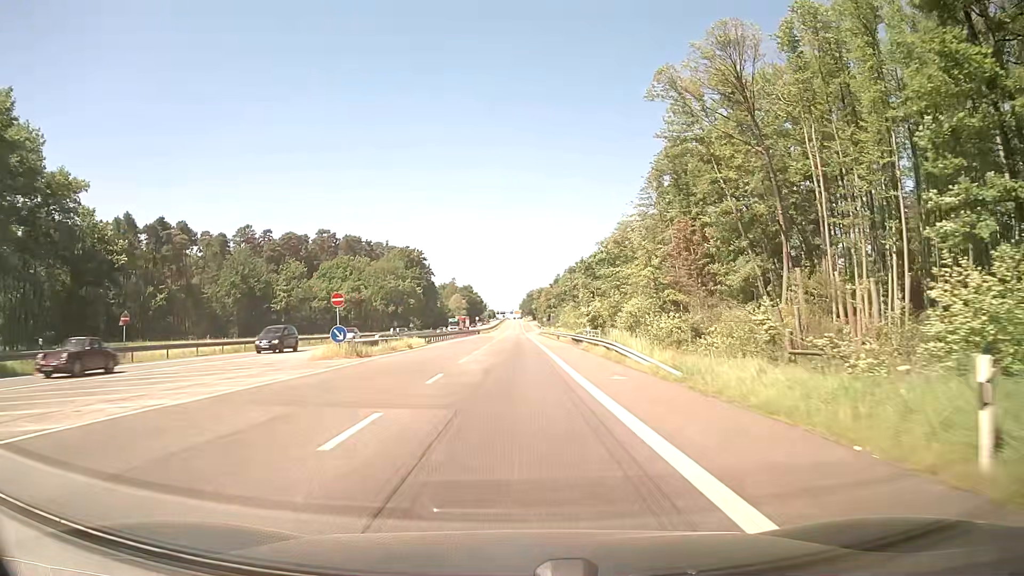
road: secondary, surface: asphalt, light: Day
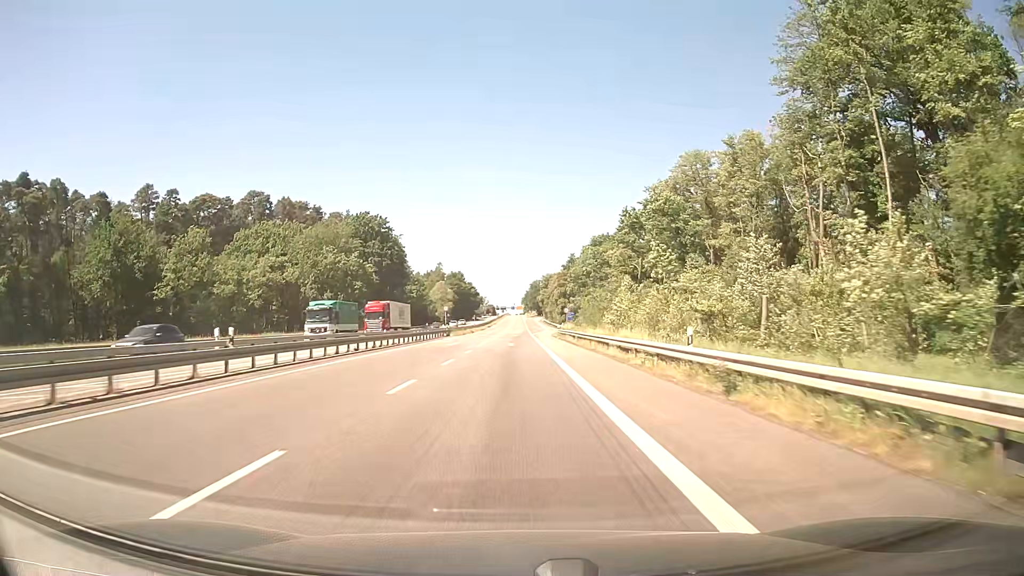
(0.0, +57.1) m; 0°
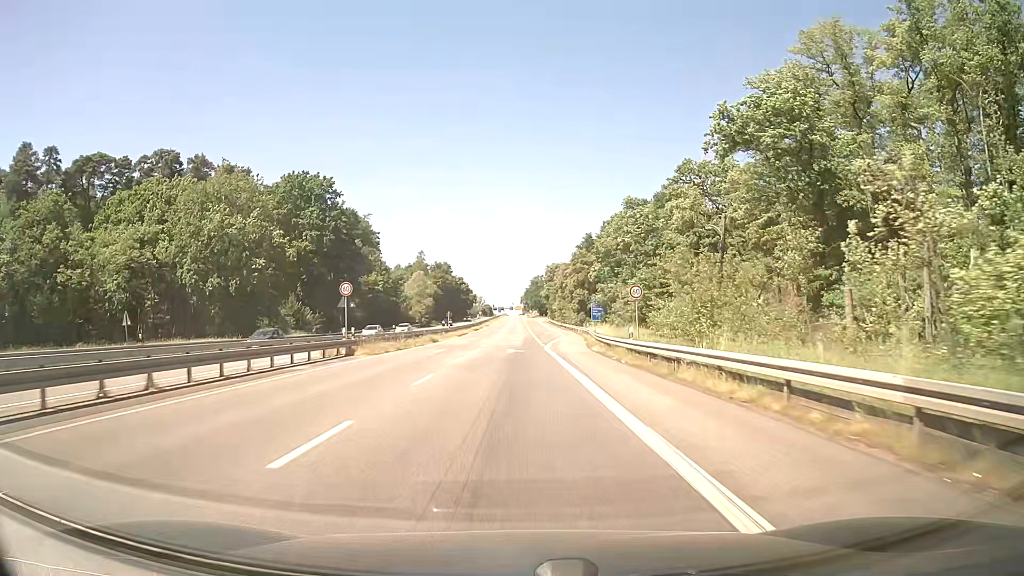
(-0.1, +42.2) m; 0°
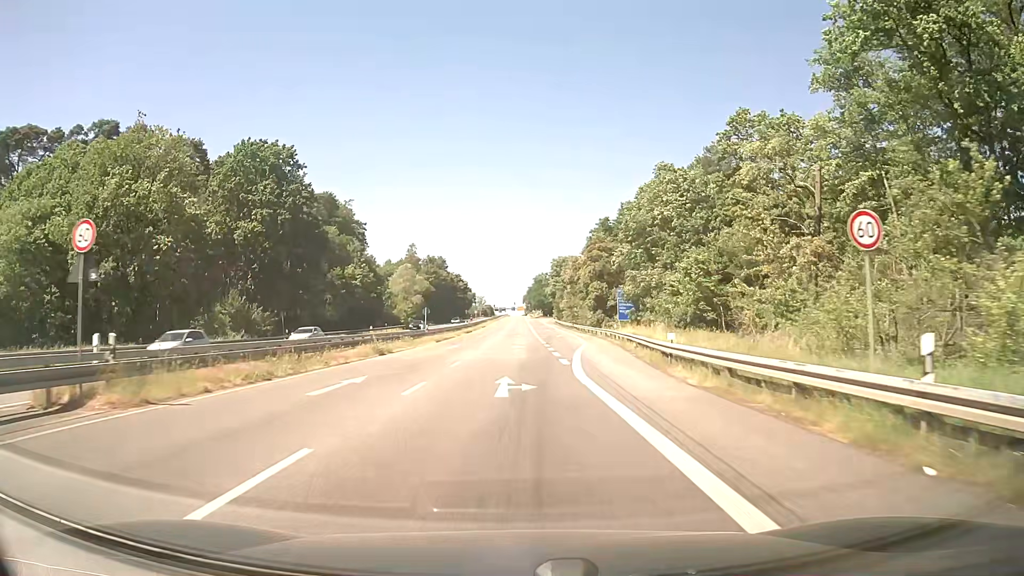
(0.0, +20.0) m; 0°
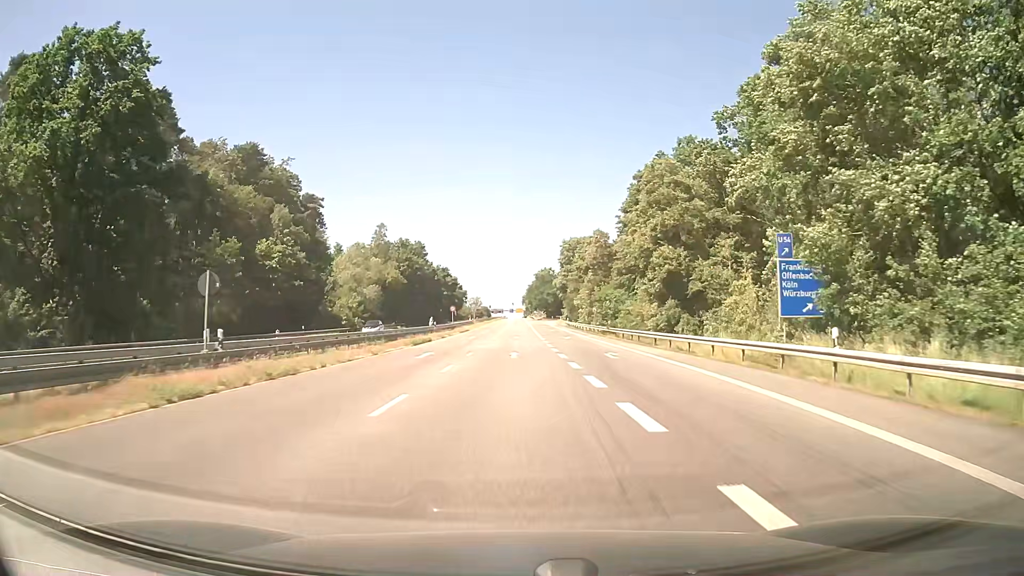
(-0.1, +39.2) m; 0°
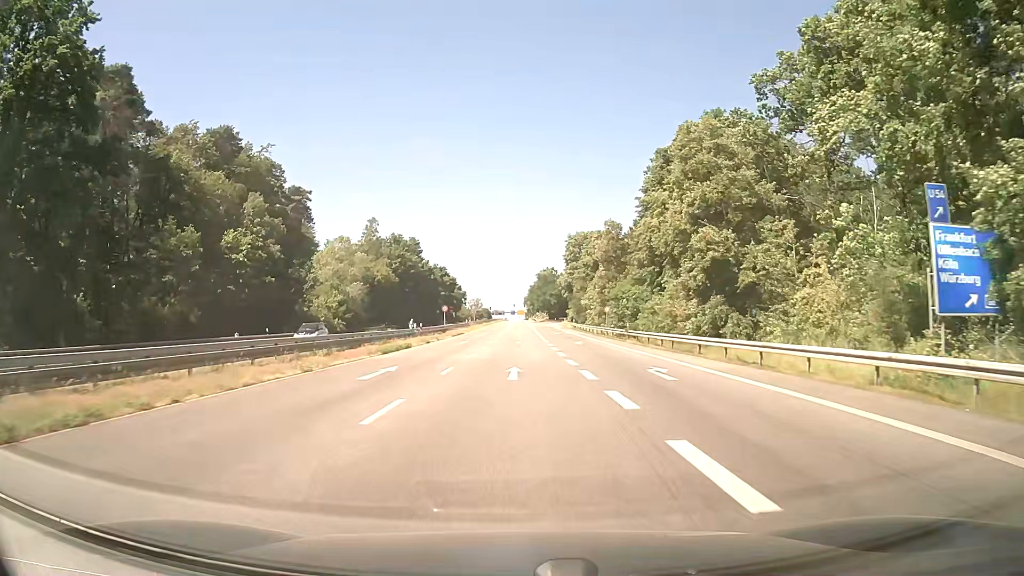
(0.0, +9.7) m; 0°
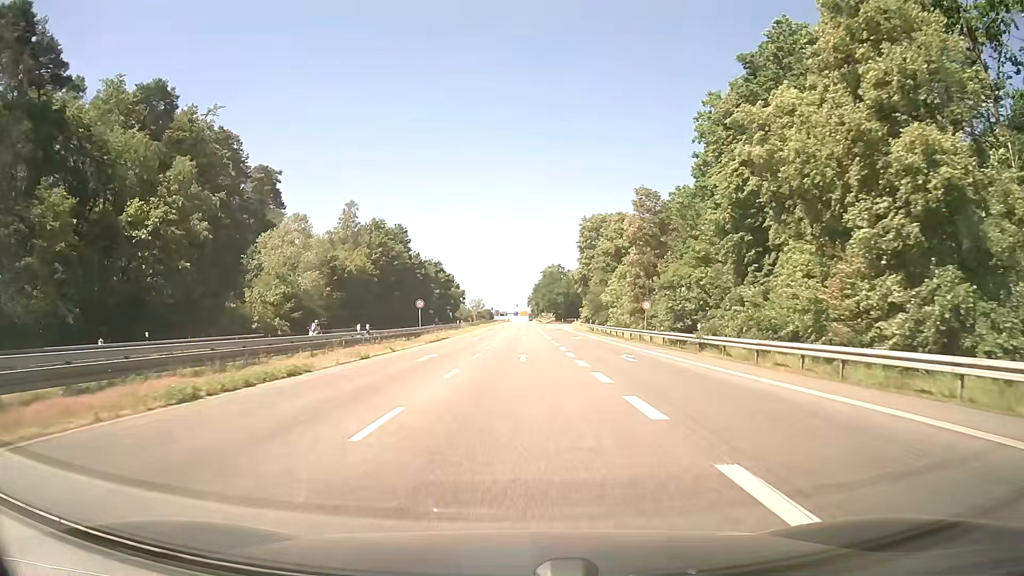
(-0.1, +19.2) m; -1°
(0, +10) (0, +20) (0, +30) (0, +40) (0, +50) (+1, +60) (+1, +70) (+1, +80) (+1, +90) (+1, +100) m
